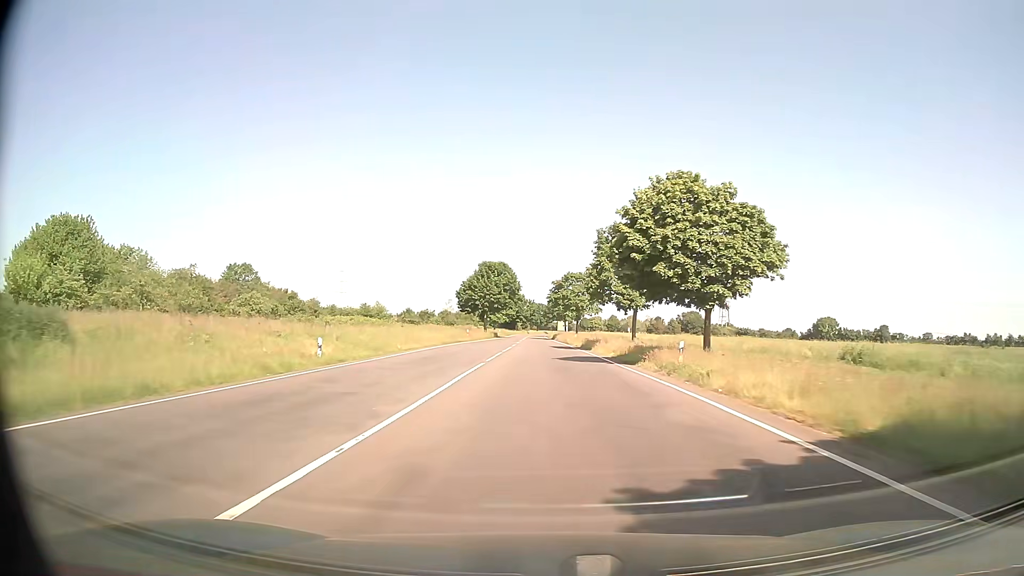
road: secondary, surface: asphalt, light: Day
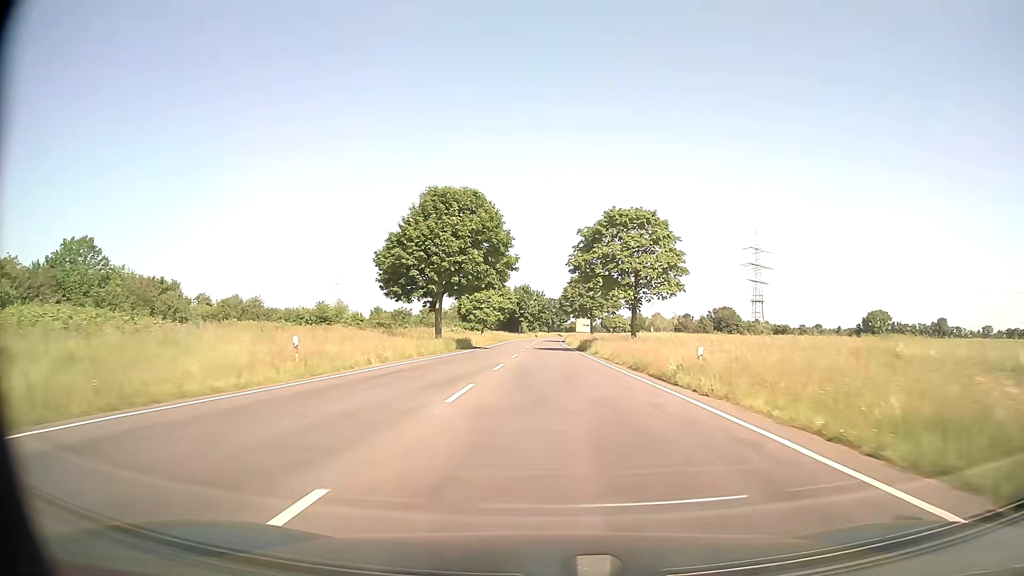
(-0.8, +53.7) m; -1°
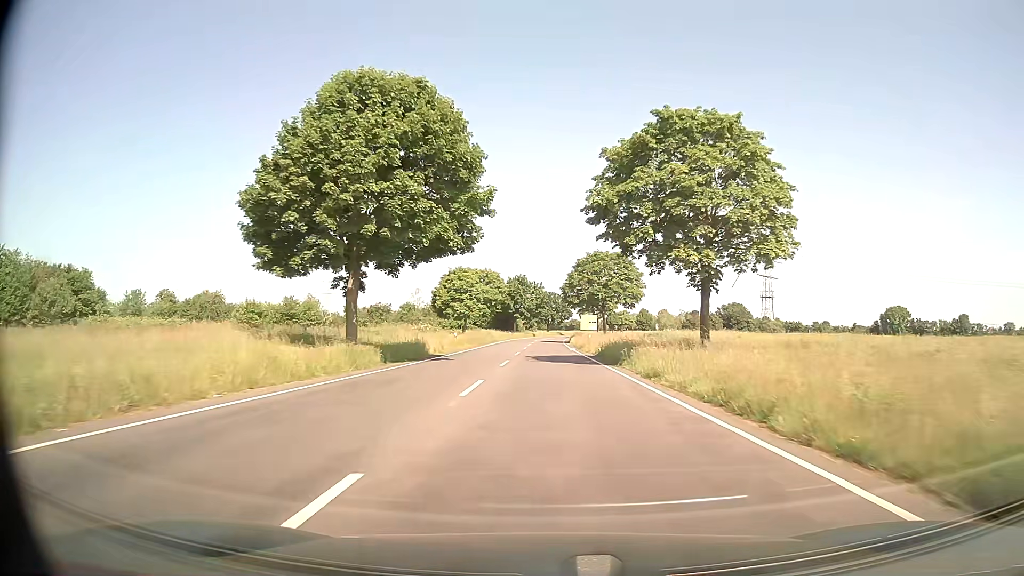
(0.0, +21.5) m; 0°
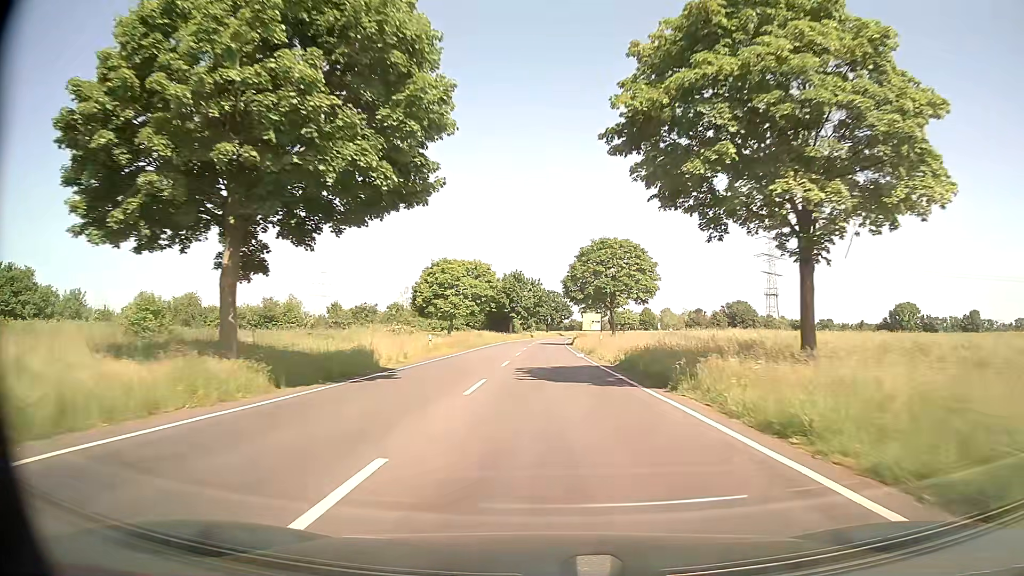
(0.0, +10.8) m; 0°
(0, +10) (0, +20) (0, +30) (0, +40) (0, +50) (0, +60) (0, +70) (+1, +80) (+1, +90) (+2, +100) m
